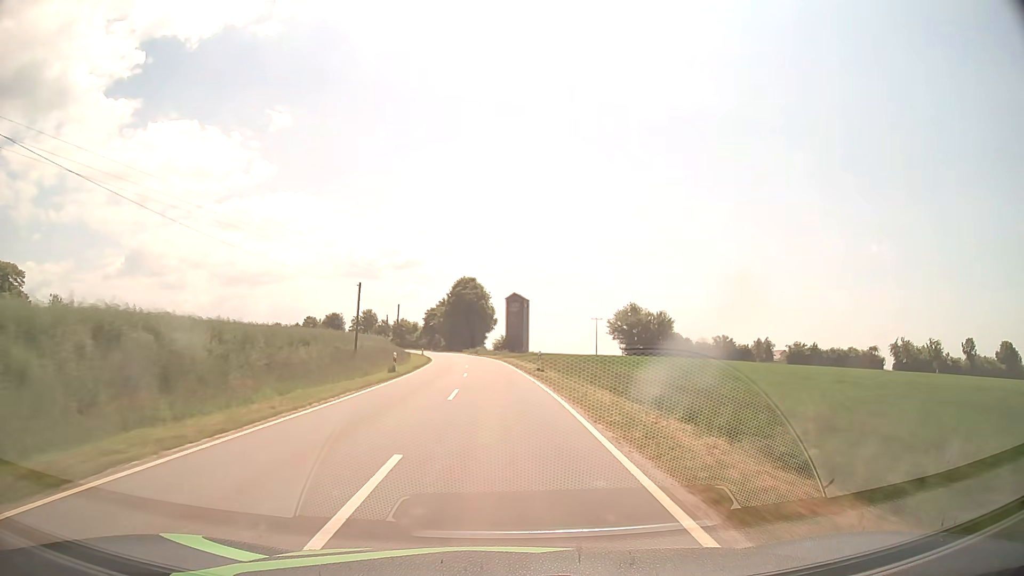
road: tertiary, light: Day
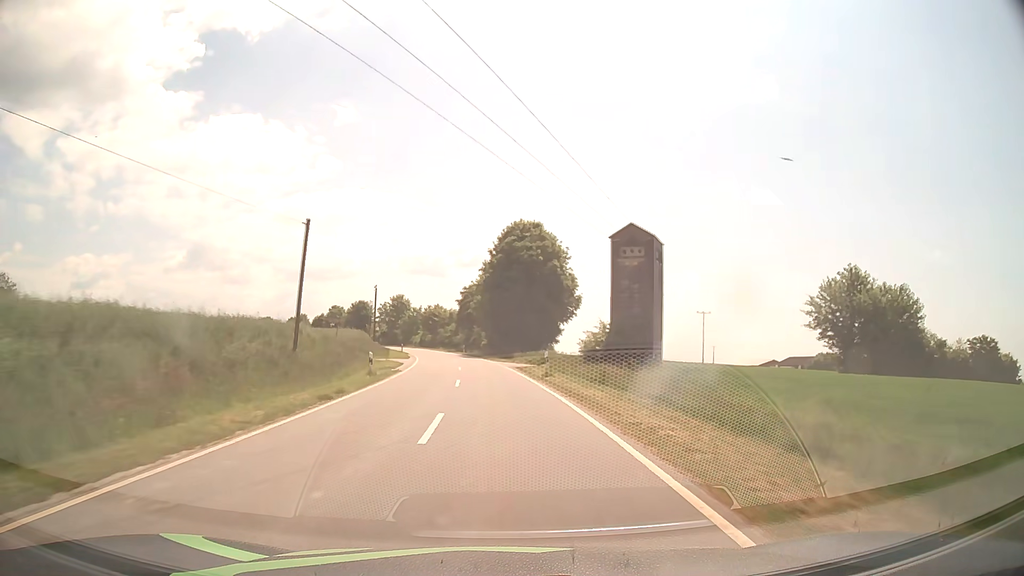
(-2.1, +56.3) m; -5°
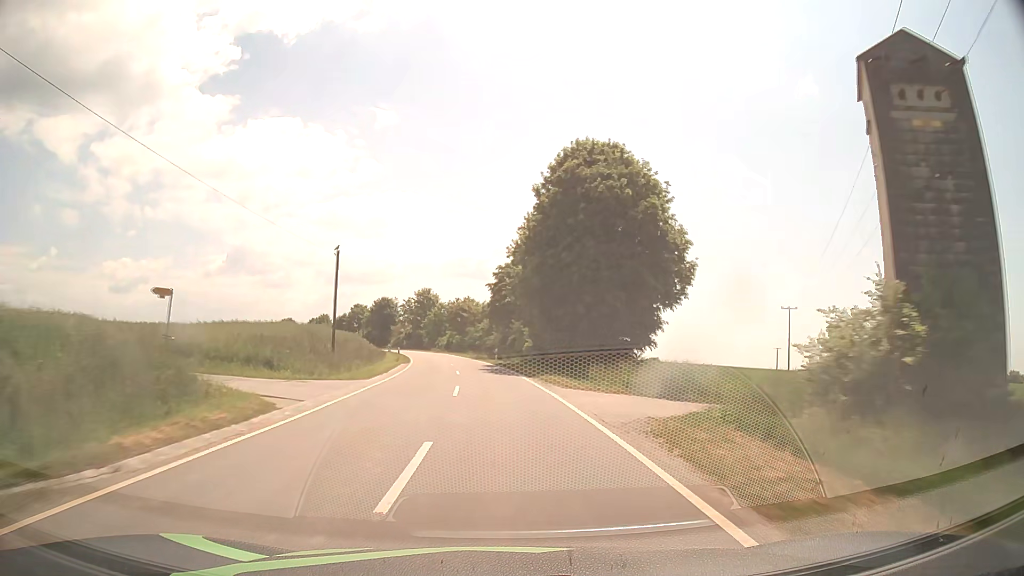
(-0.9, +28.2) m; -4°
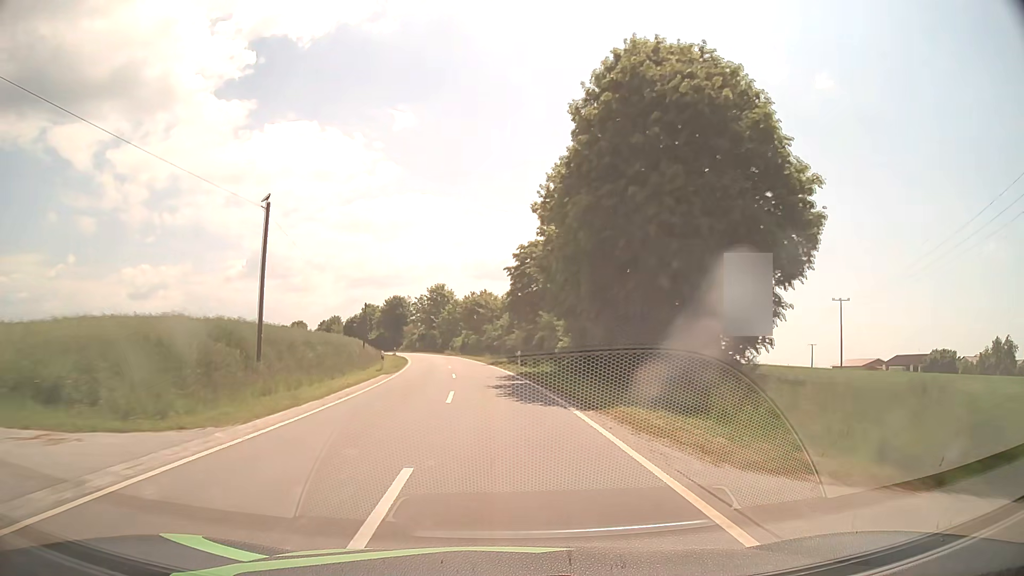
(-0.2, +14.2) m; -2°
(0, +10) (-1, +20) (-1, +30) (-2, +40) (-3, +50) (-5, +60) (-6, +70) (-8, +79) (-10, +89) (-13, +99) m
